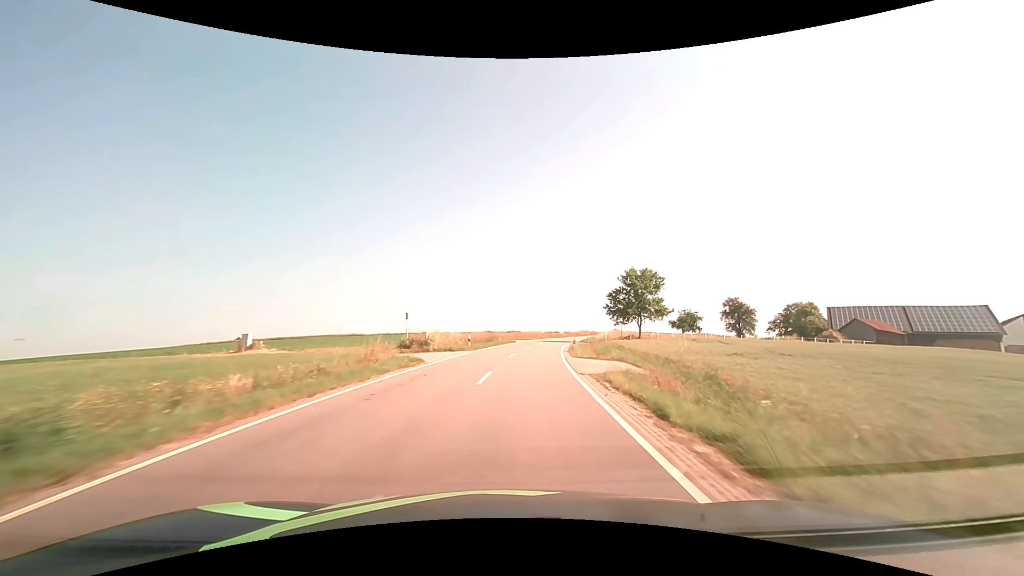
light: Day
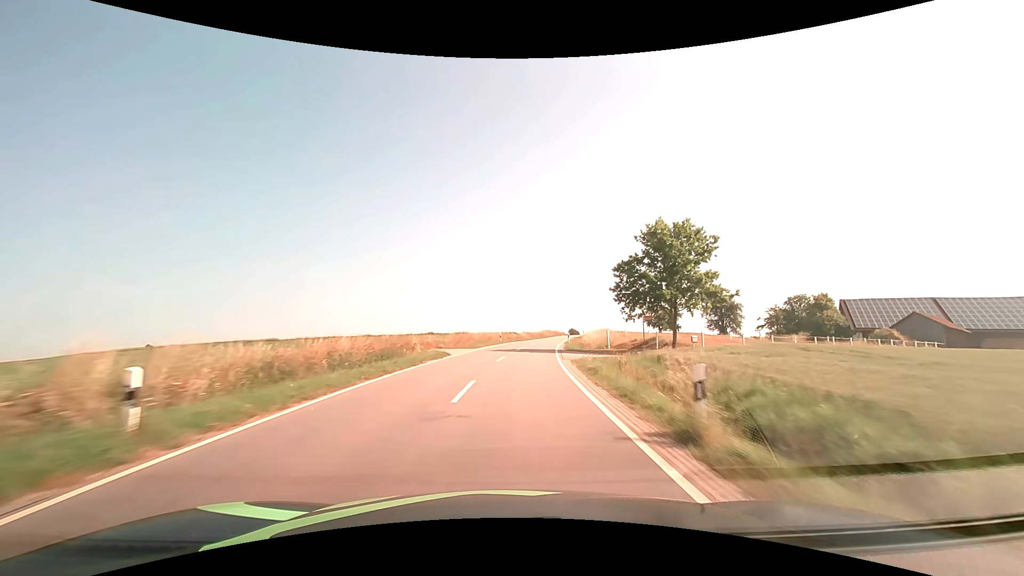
(+1.4, +27.4) m; +6°
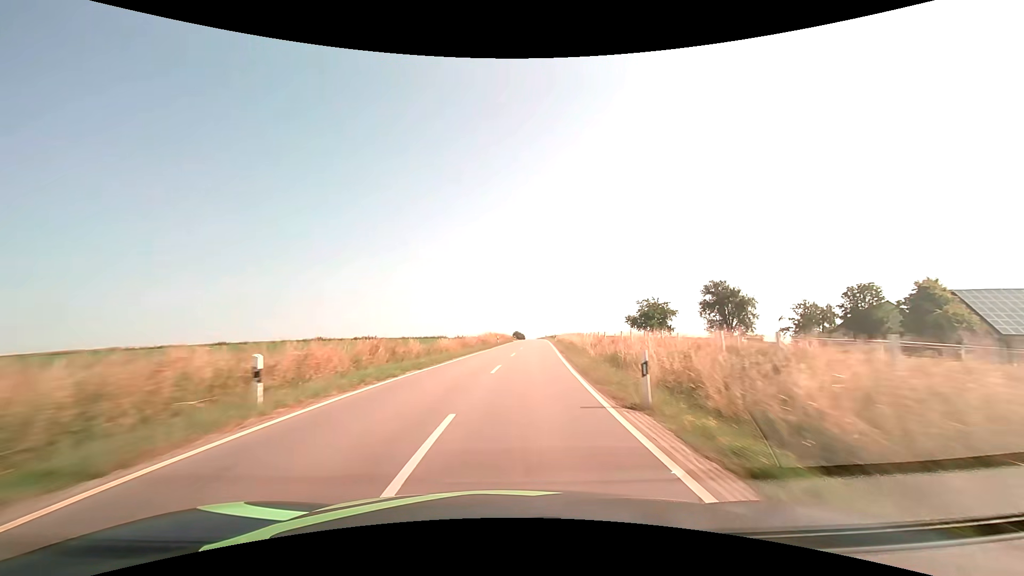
(+2.5, +41.6) m; +7°
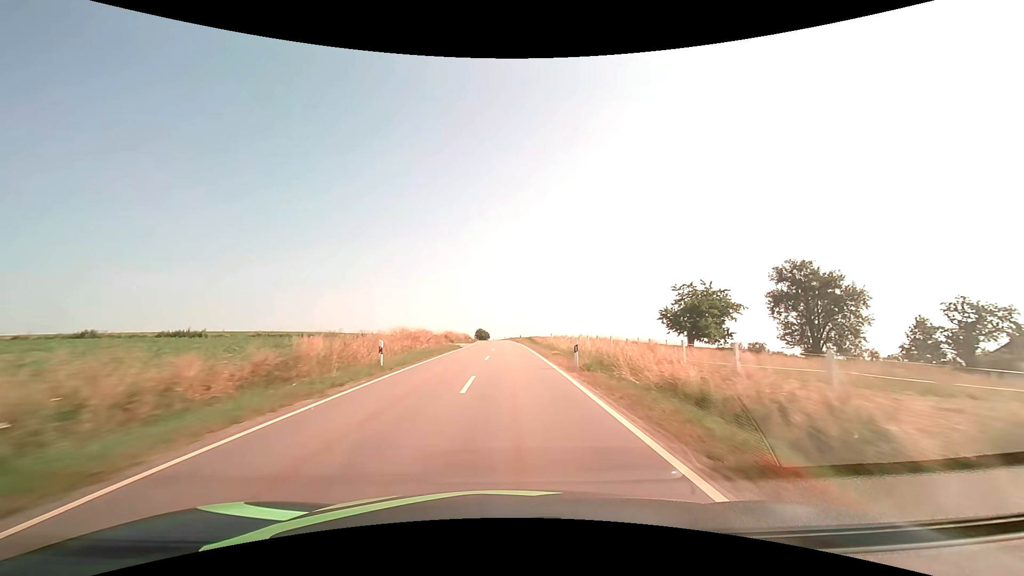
(+2.1, +42.0) m; +4°
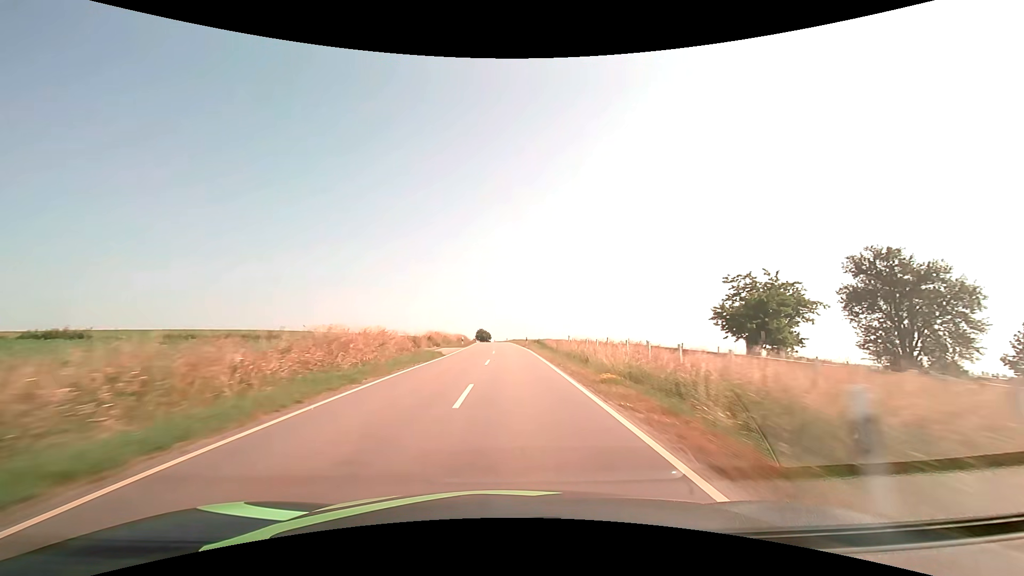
(0.0, +14.1) m; 0°
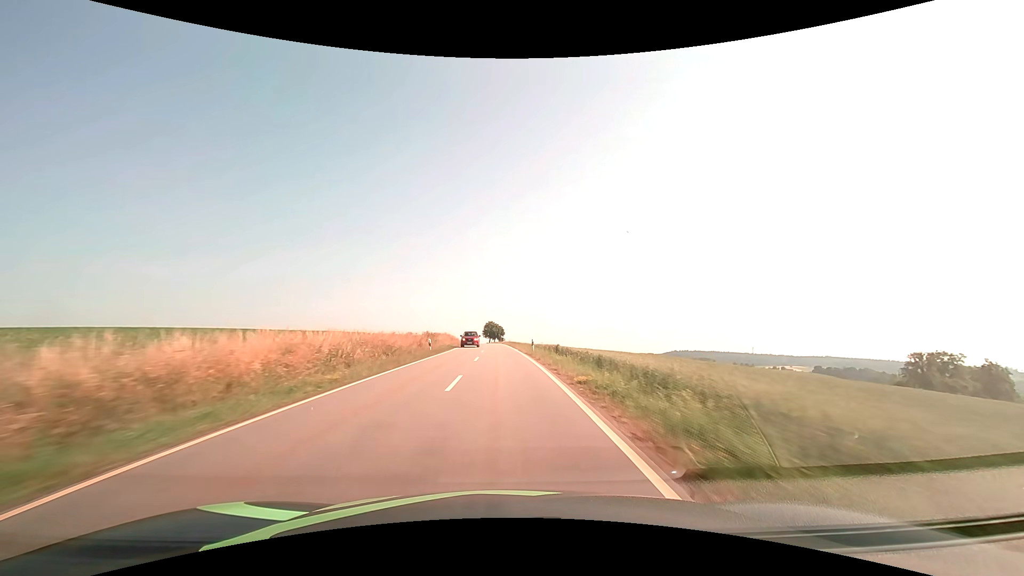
(-0.5, +70.8) m; -2°
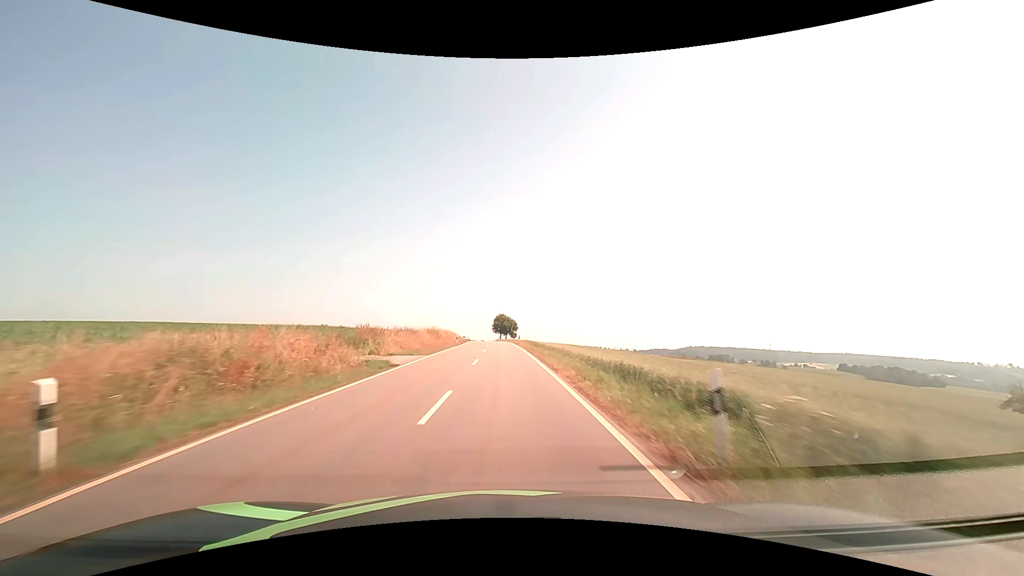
(-0.4, +28.4) m; -1°
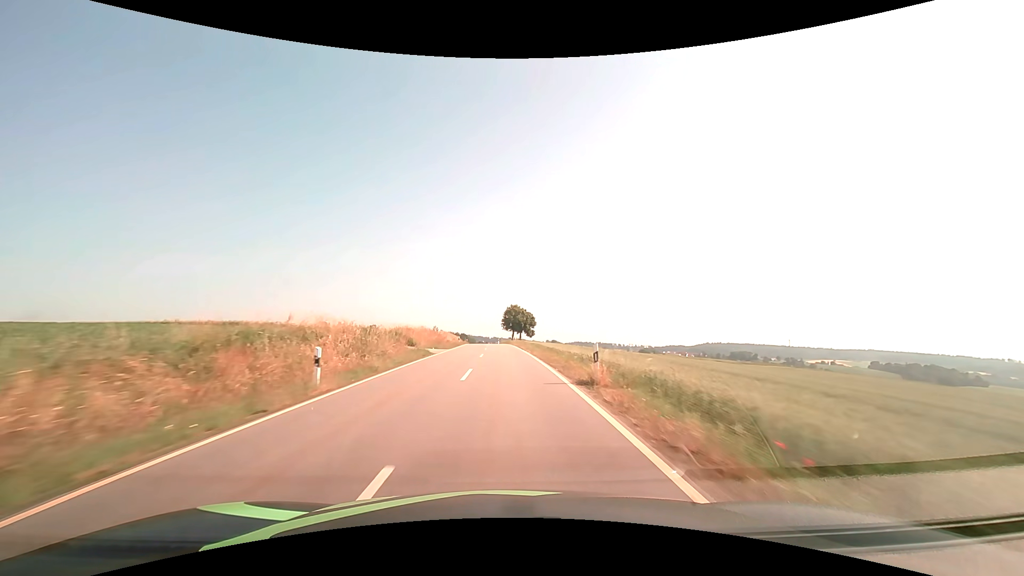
(-0.5, +42.7) m; -1°
(0, +10) (0, +20) (0, +30) (0, +40) (-1, +50) (-1, +60) (-2, +70) (-2, +80) (-3, +90) (-3, +100) m
